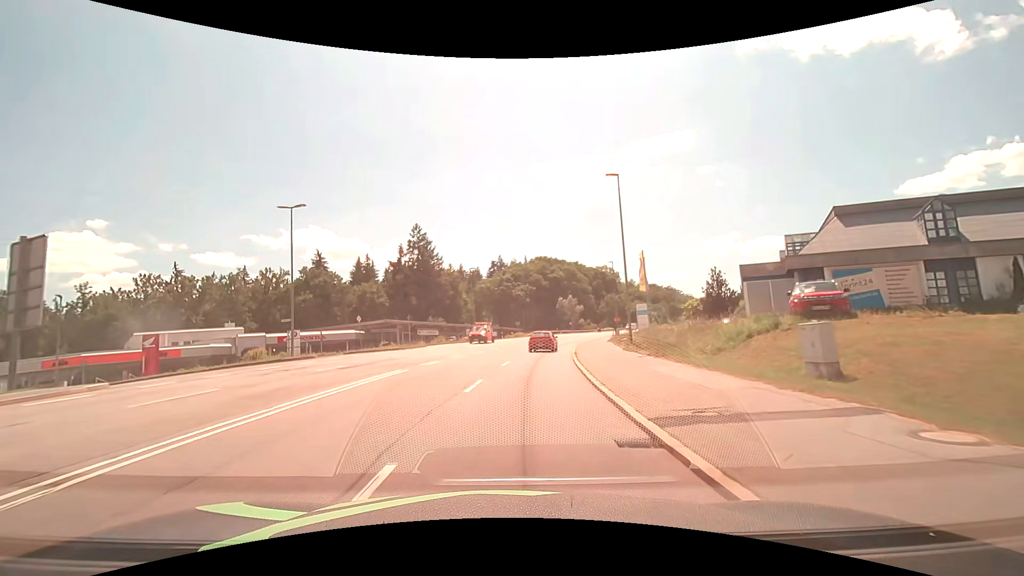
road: secondary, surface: asphalt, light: Day
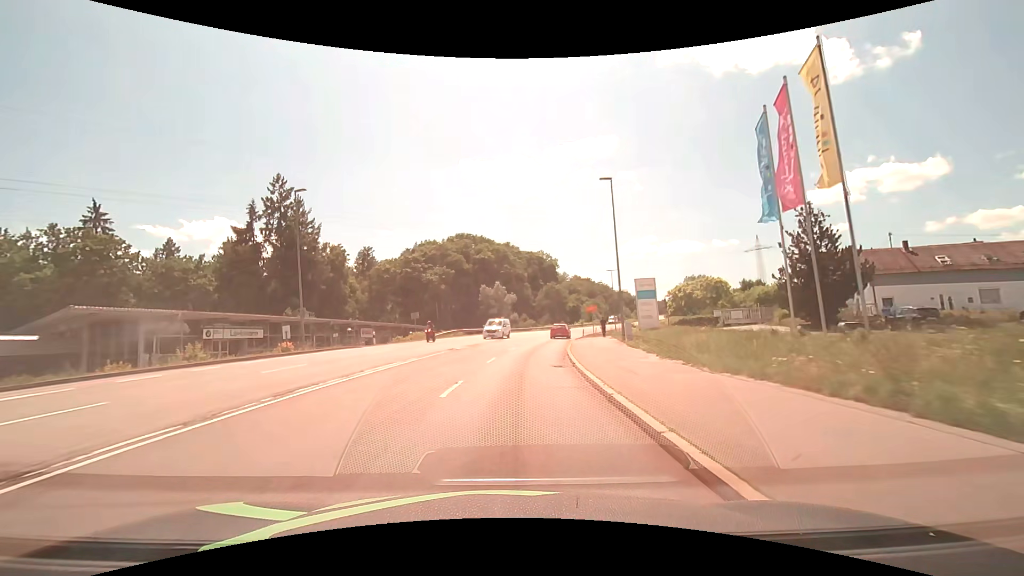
(+3.0, +37.7) m; +9°
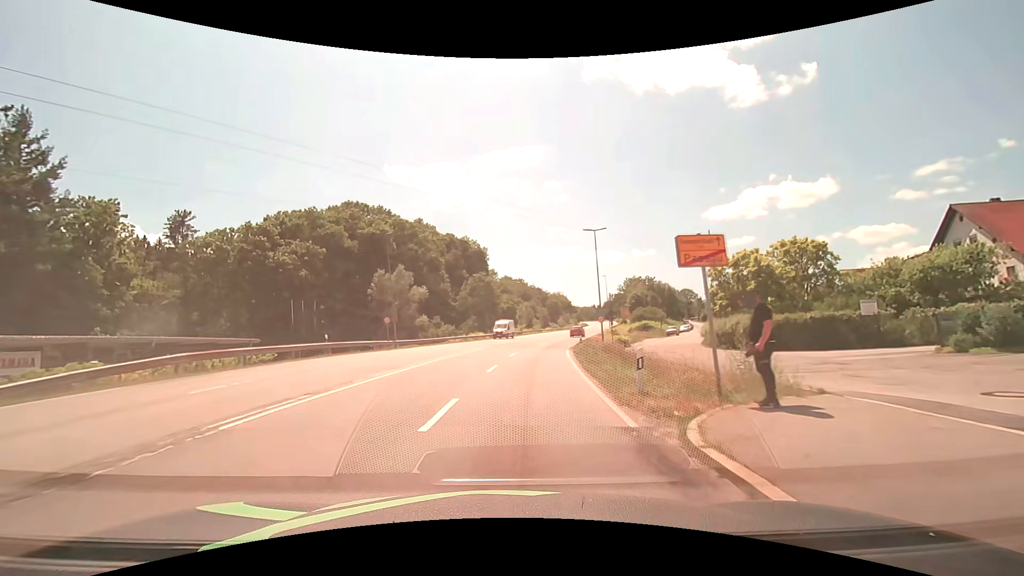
(+2.6, +37.9) m; +8°
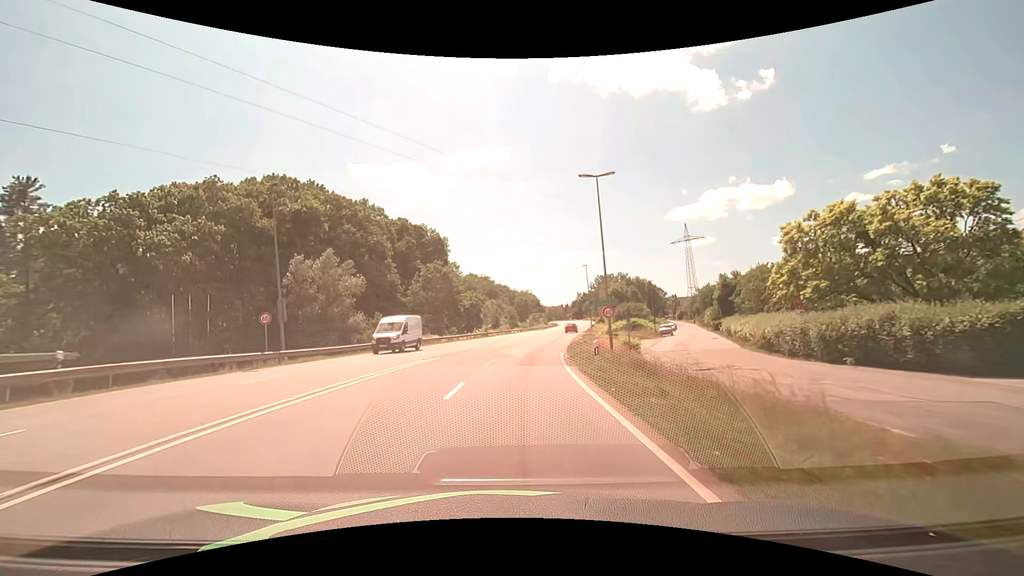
(+0.6, +15.2) m; +4°
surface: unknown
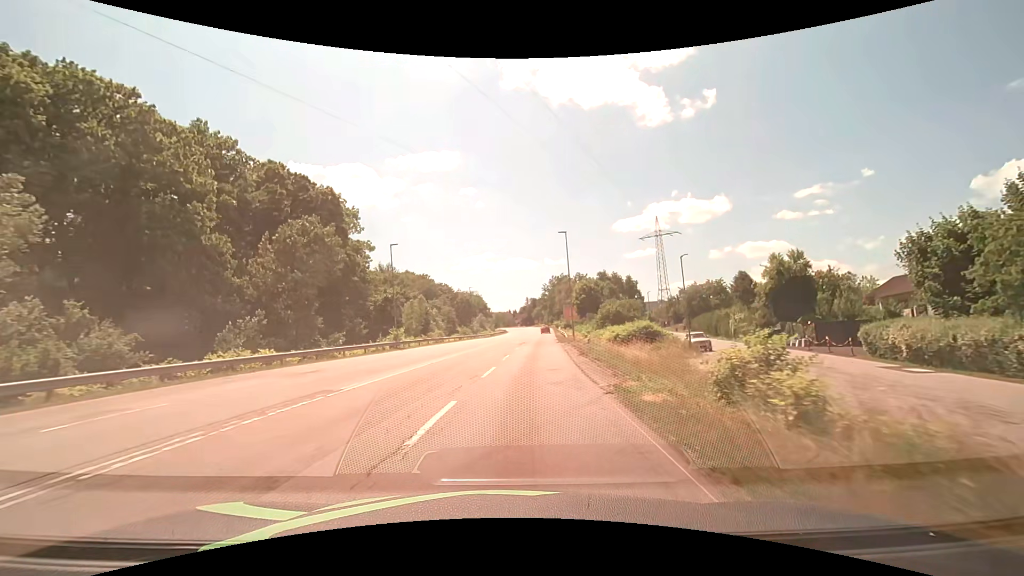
(+1.7, +31.3) m; +6°
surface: asphalt
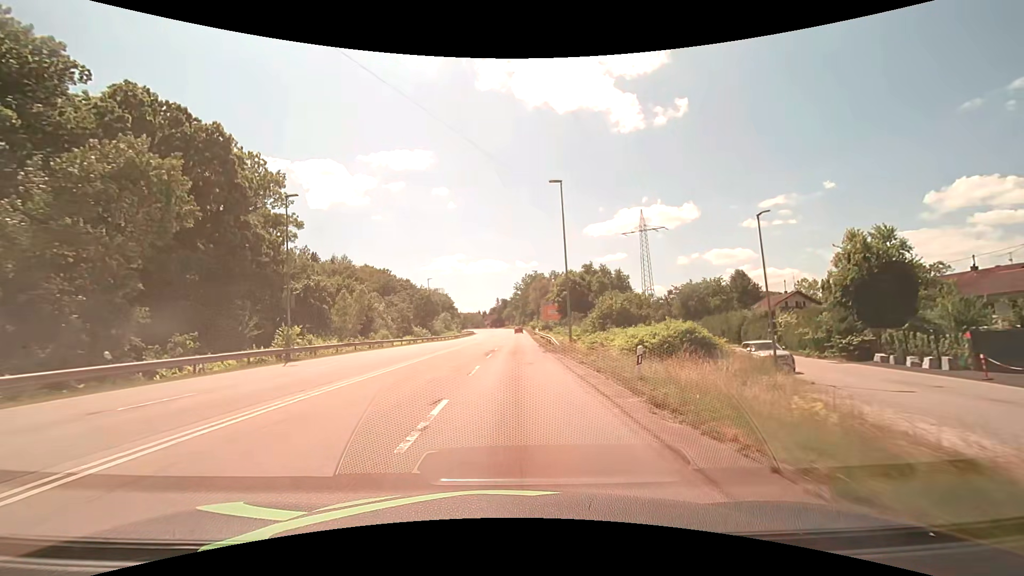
(+0.6, +16.8) m; +4°
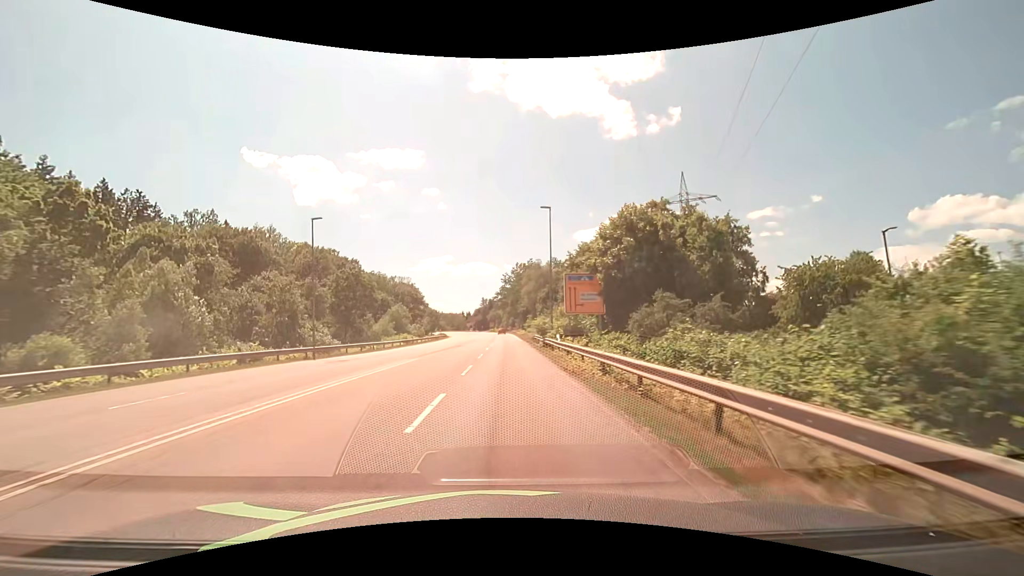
(+0.8, +43.8) m; +2°
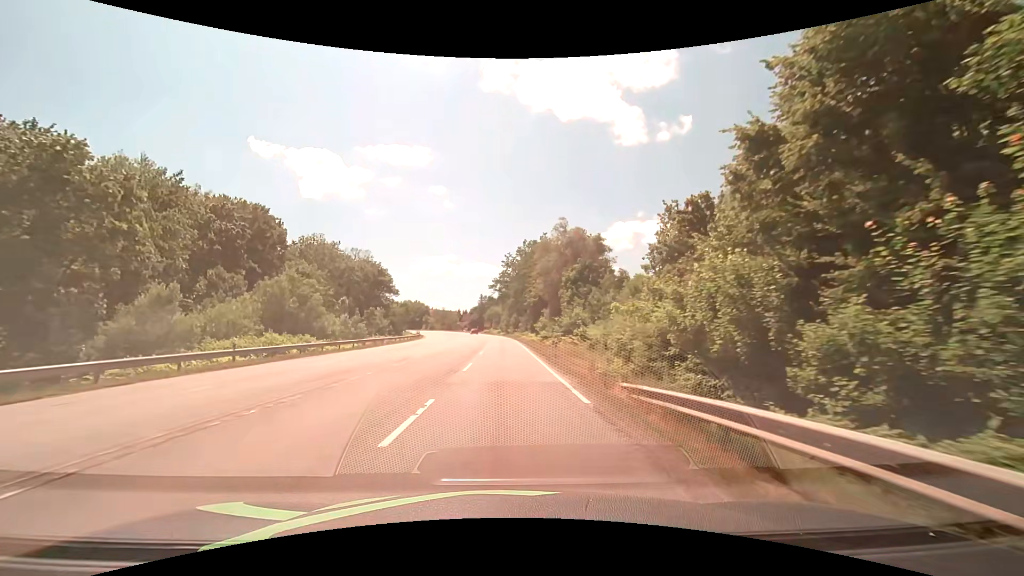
(+0.1, +44.9) m; 0°
(0, +10) (0, +20) (0, +30) (0, +40) (0, +50) (0, +60) (-1, +70) (-1, +80) (-2, +90) (-3, +100) m
